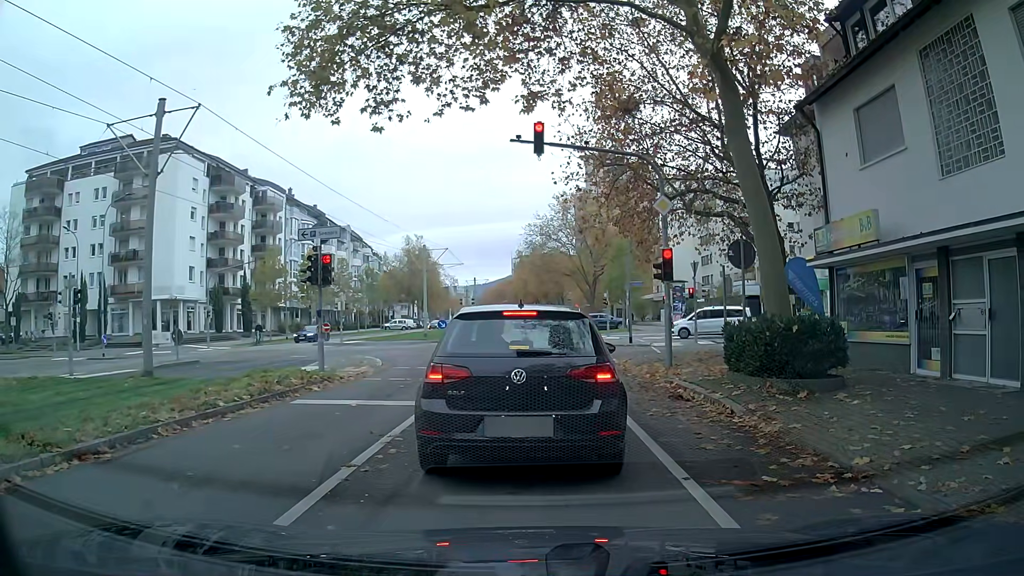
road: tertiary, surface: asphalt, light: Day
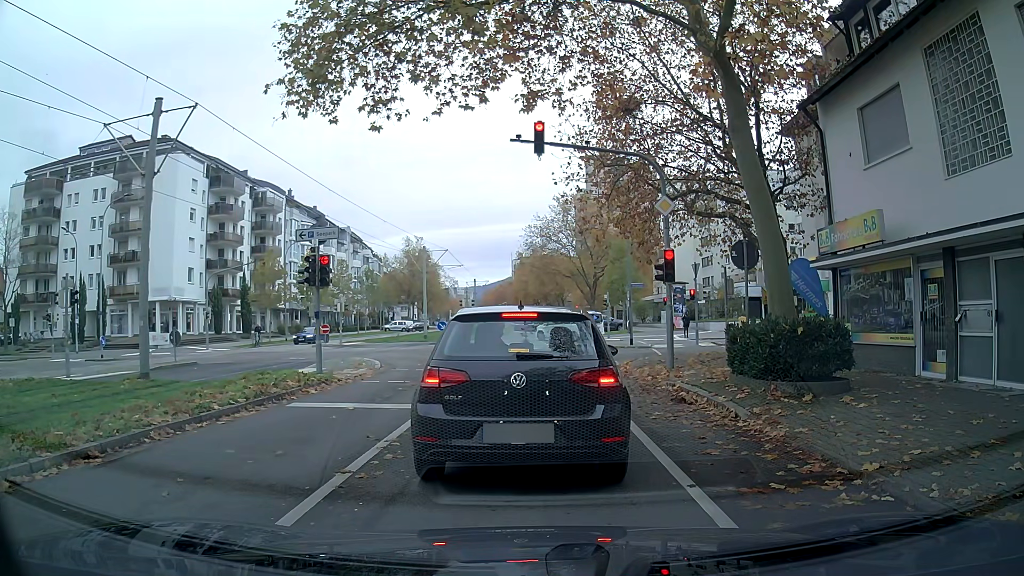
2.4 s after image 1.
(0.0, +0.3) m; 0°
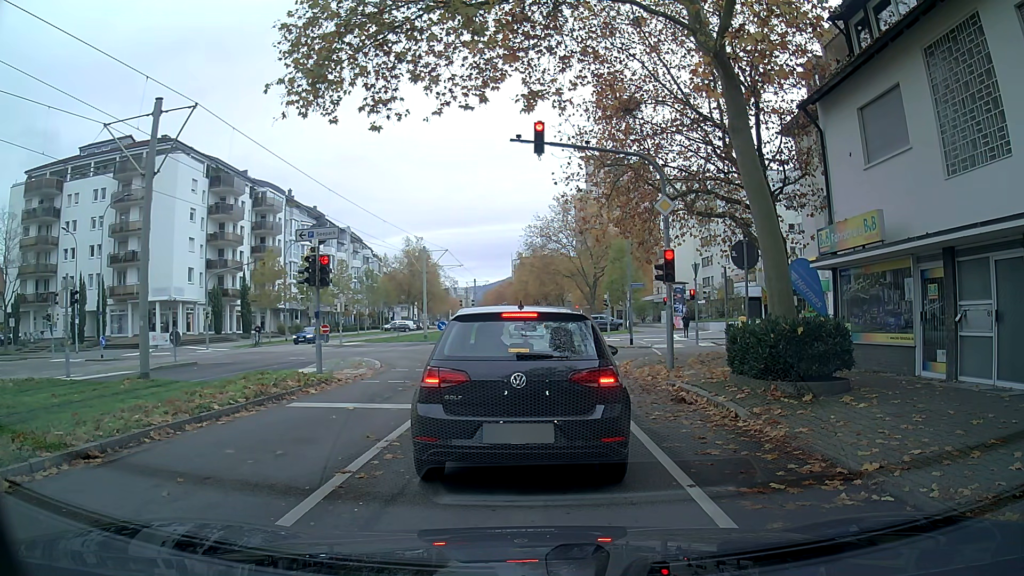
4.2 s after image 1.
(0.0, 0.0) m; 0°
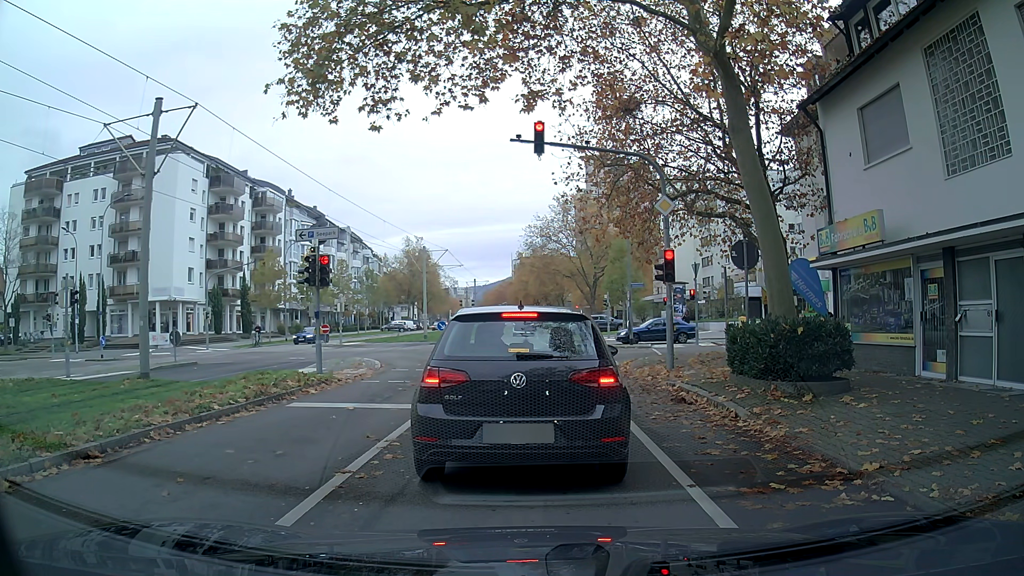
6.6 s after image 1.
(0.0, 0.0) m; 0°
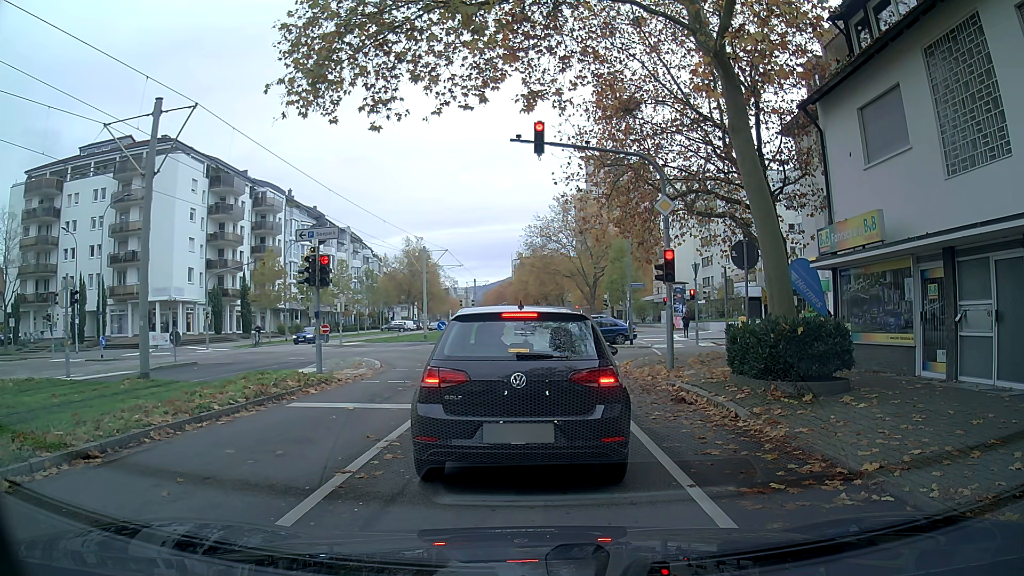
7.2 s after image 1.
(0.0, 0.0) m; 0°
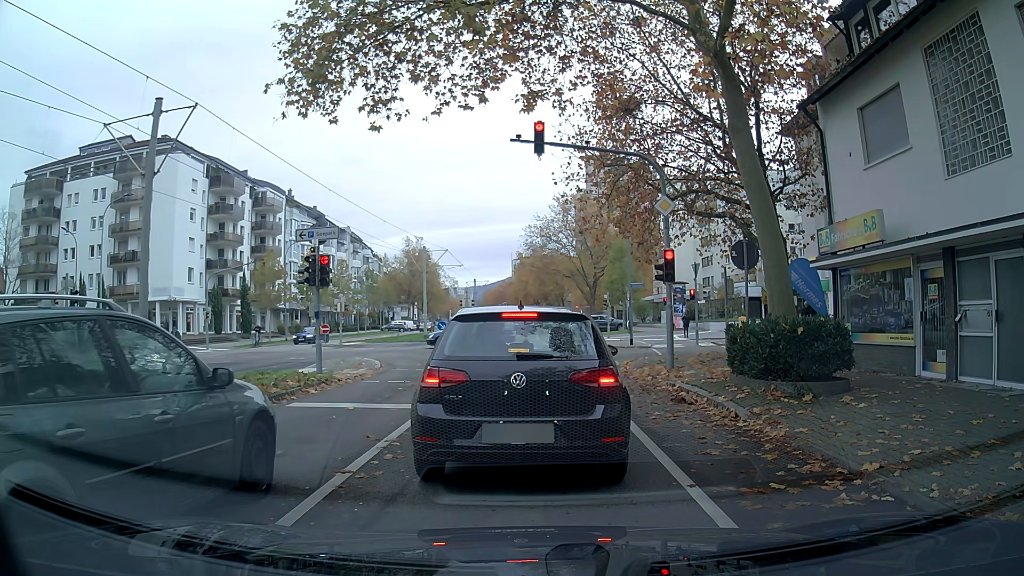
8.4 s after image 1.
(0.0, 0.0) m; 0°
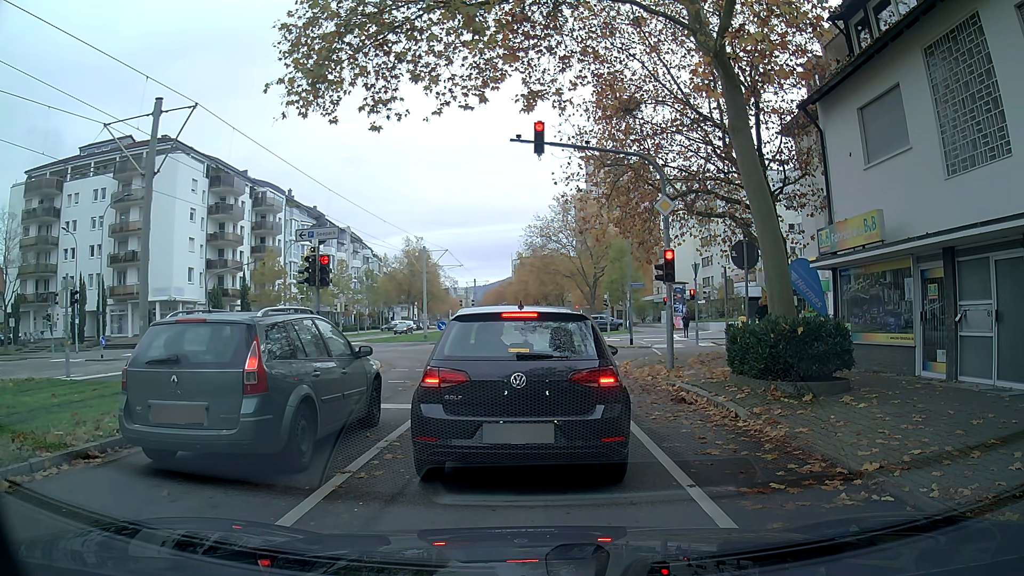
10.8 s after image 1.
(0.0, 0.0) m; 0°
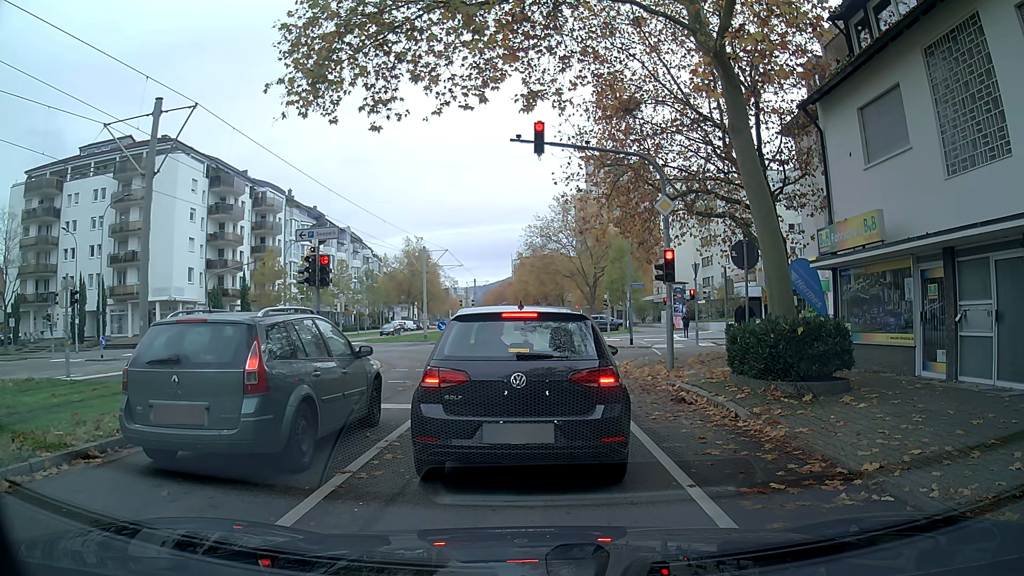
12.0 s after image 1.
(0.0, 0.0) m; 0°
(0, +10) (0, +20) (+3, +29) (+12, +33) (+22, +36) (+31, +38) (+41, +40) (+51, +42) (+61, +45) (+71, +47) m
